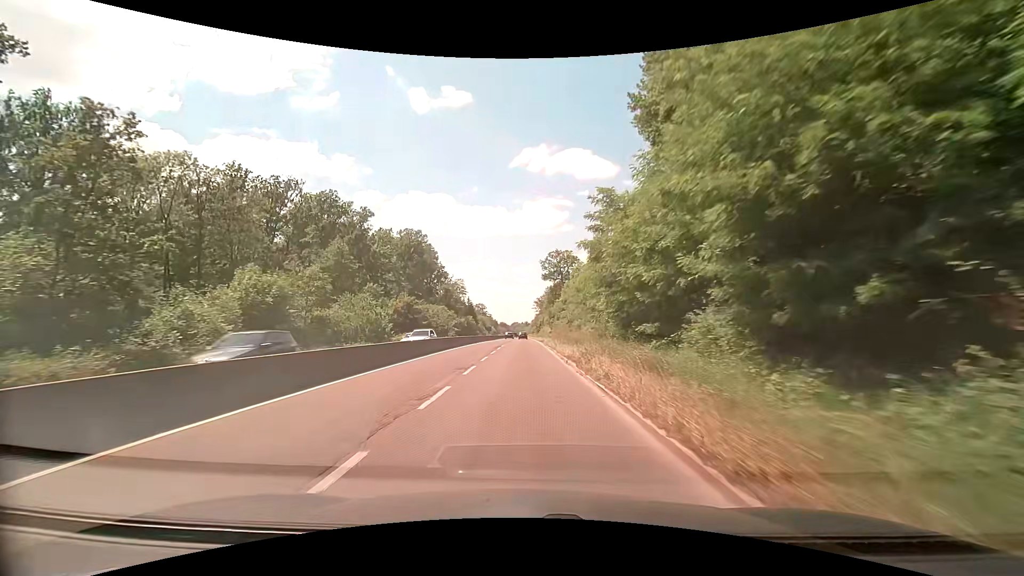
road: trunk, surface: asphalt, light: Day
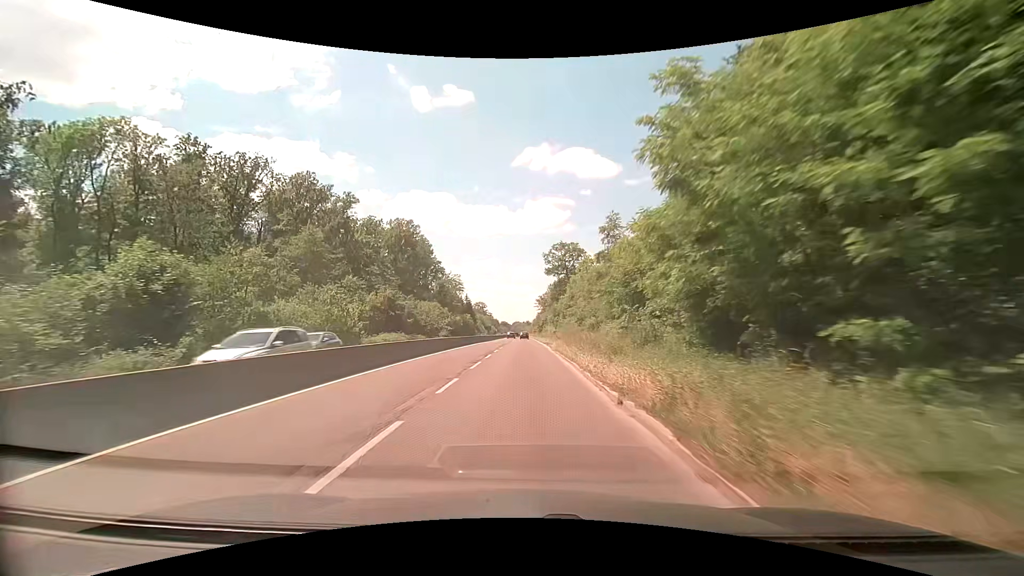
(-0.1, +10.6) m; 0°
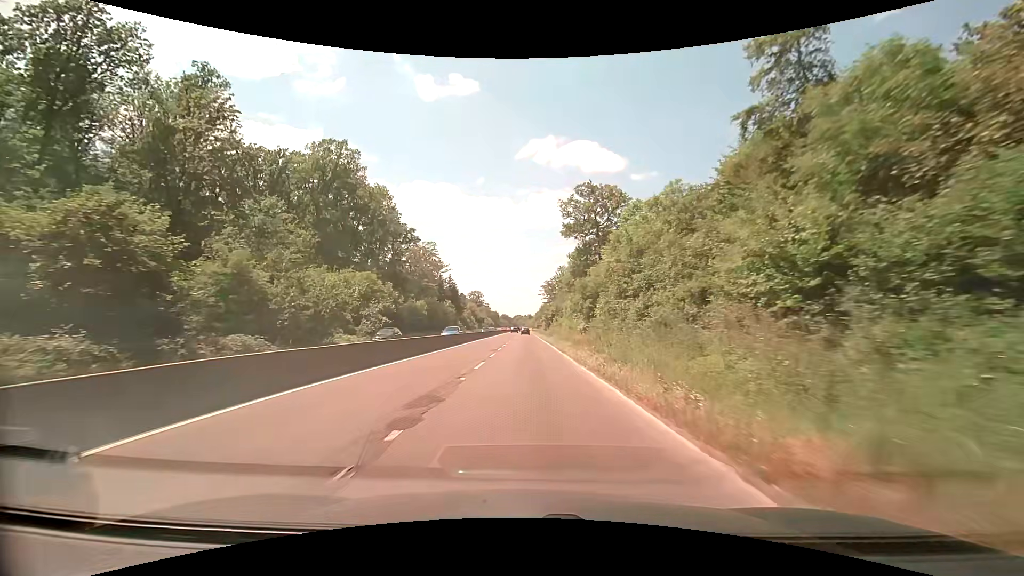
(-0.2, +43.1) m; 0°
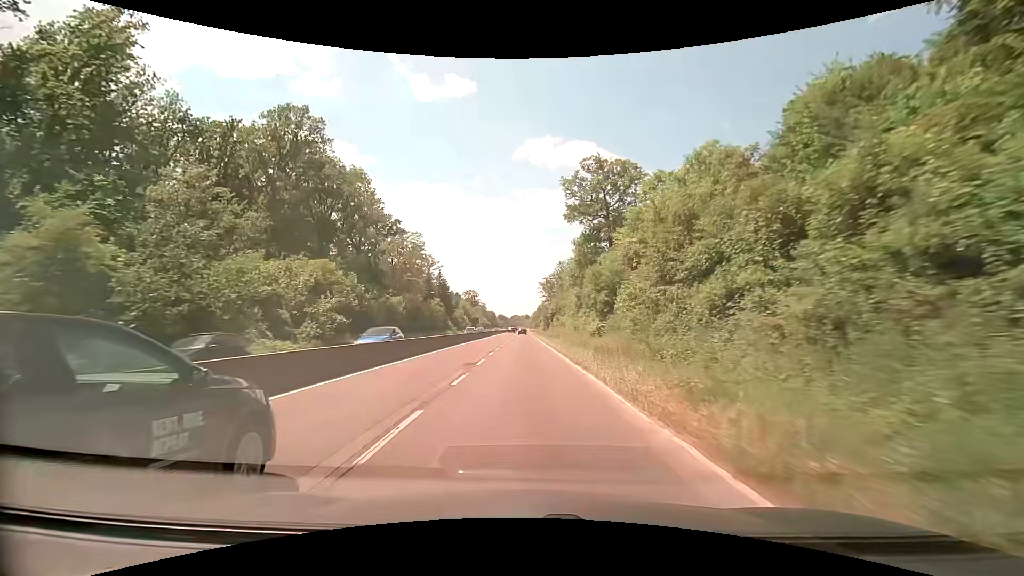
(0.0, +10.9) m; 0°
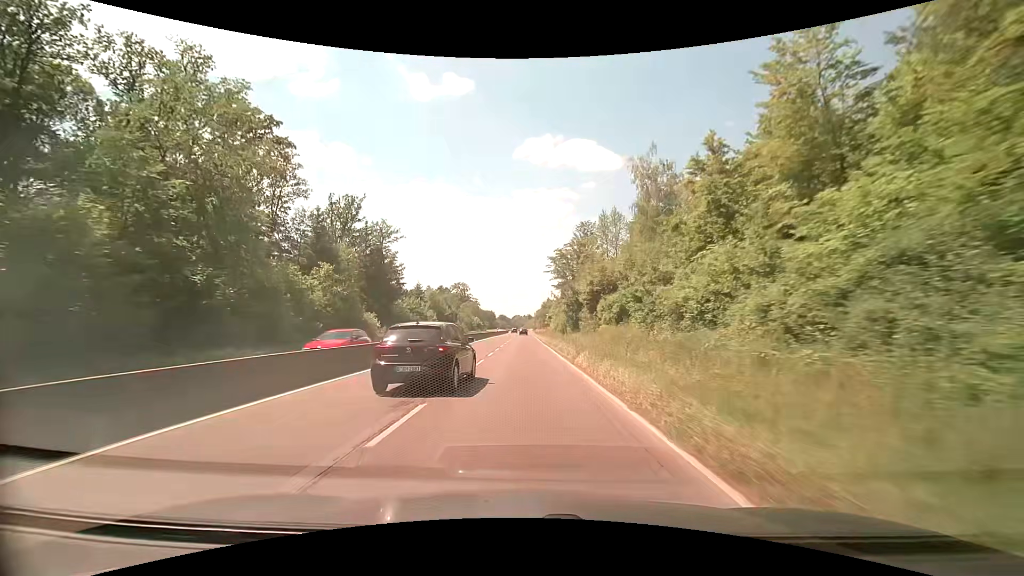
(-0.3, +55.3) m; 0°
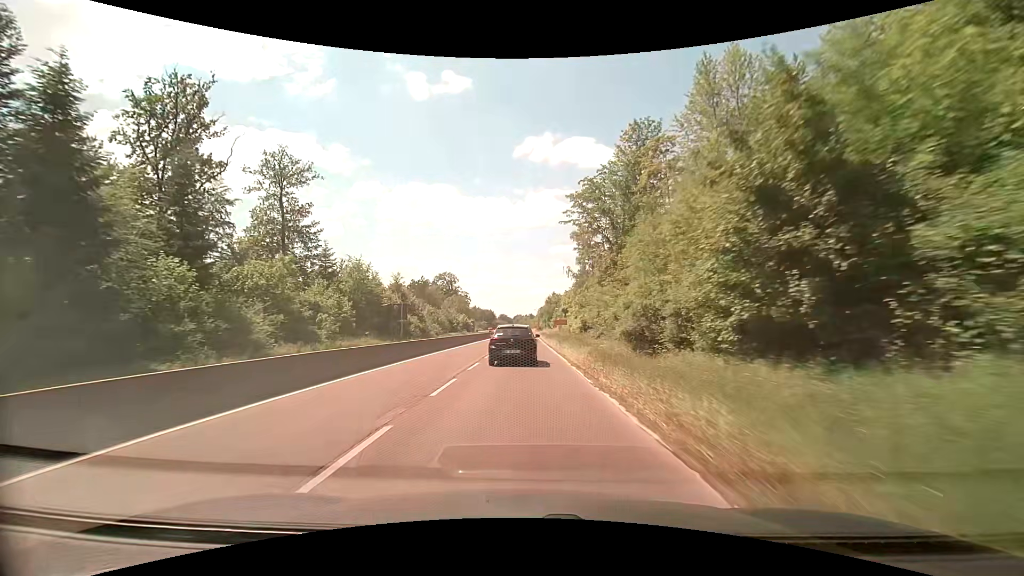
(+0.1, +44.9) m; 0°
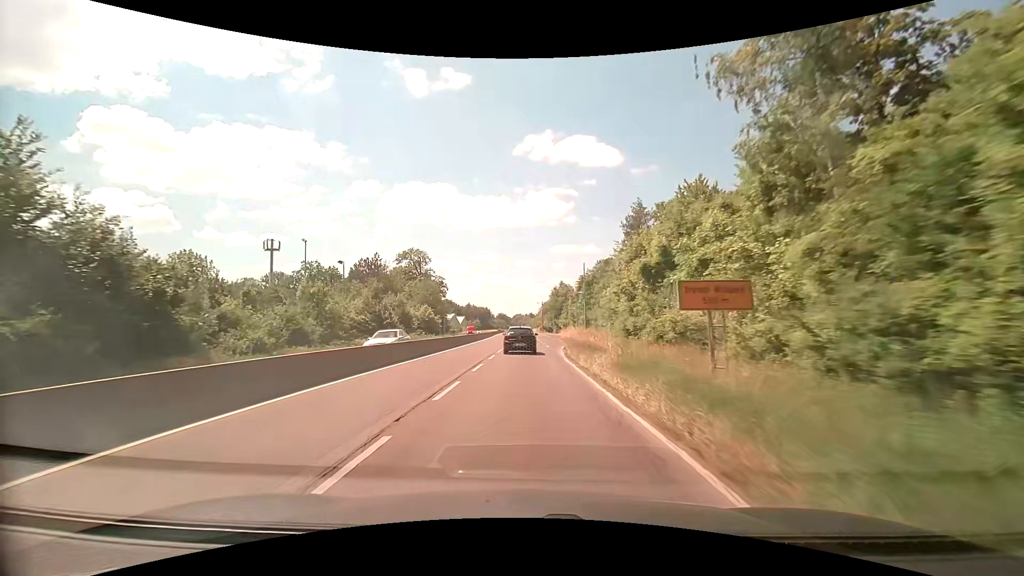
(0.0, +56.2) m; 0°
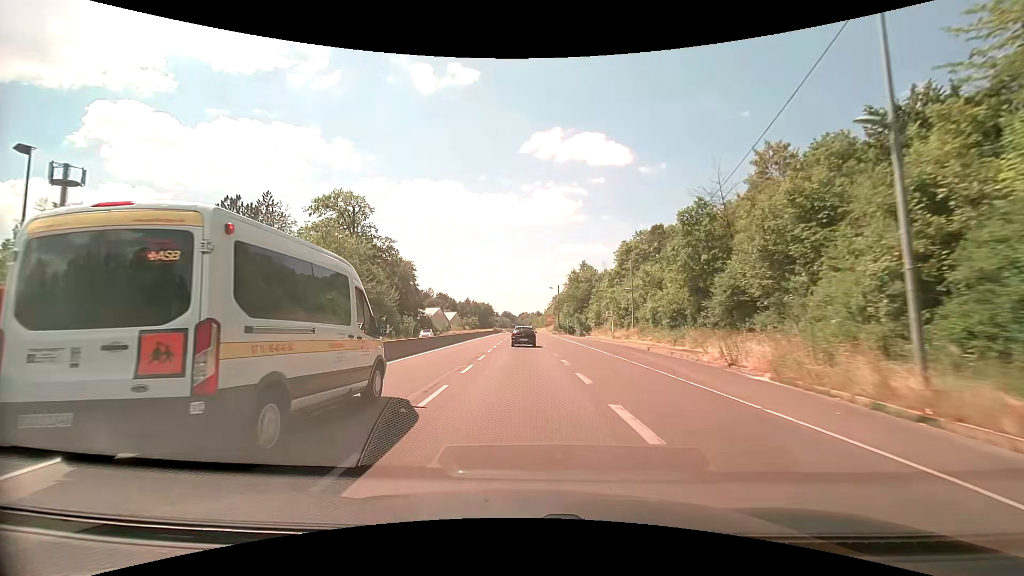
(+0.1, +56.5) m; -1°
(0, +10) (0, +20) (0, +30) (0, +40) (0, +50) (0, +60) (0, +70) (0, +80) (0, +90) (0, +100) m
